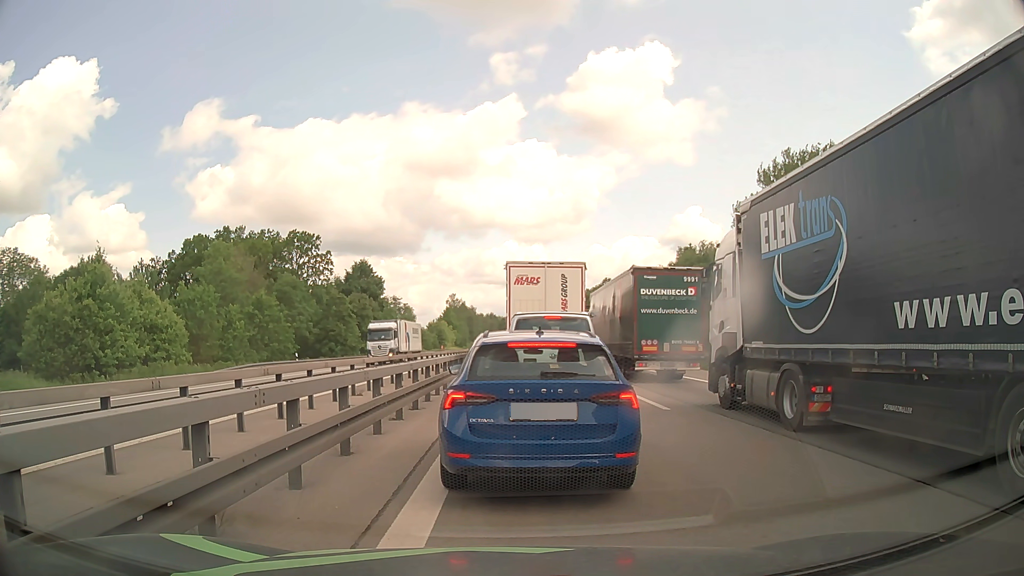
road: motorway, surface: asphalt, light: Day
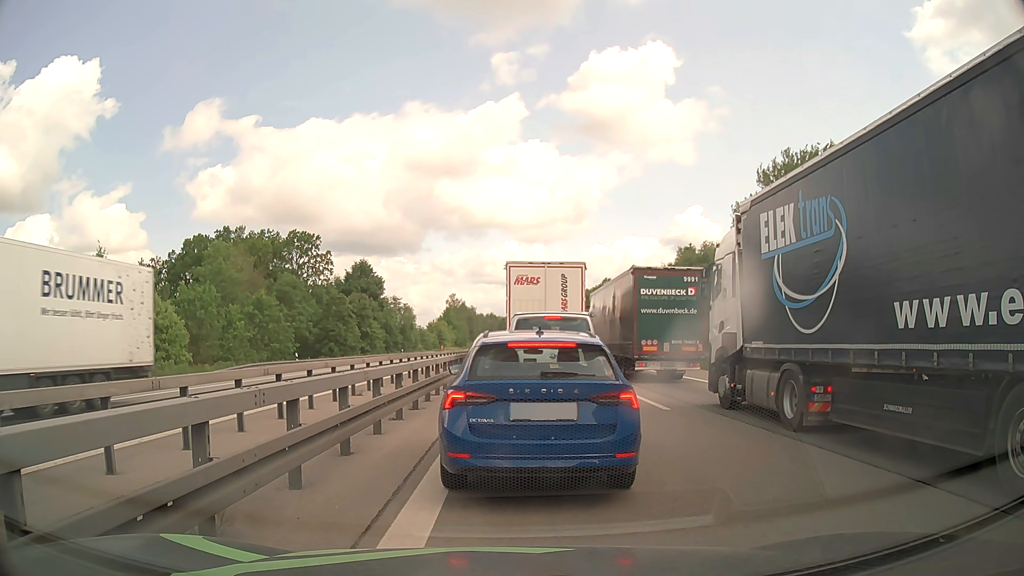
(0.0, 0.0) m; 0°
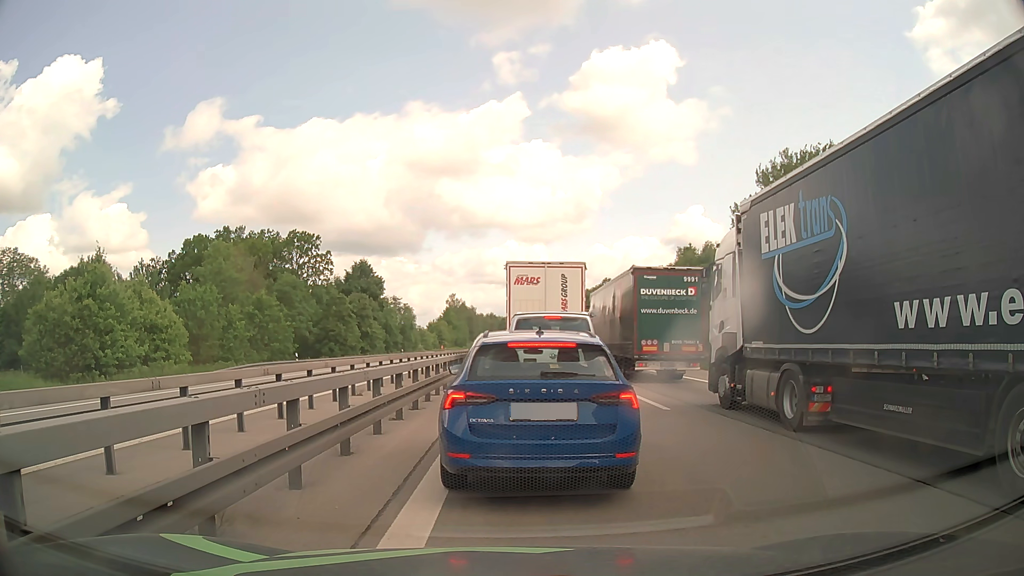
(0.0, 0.0) m; 0°
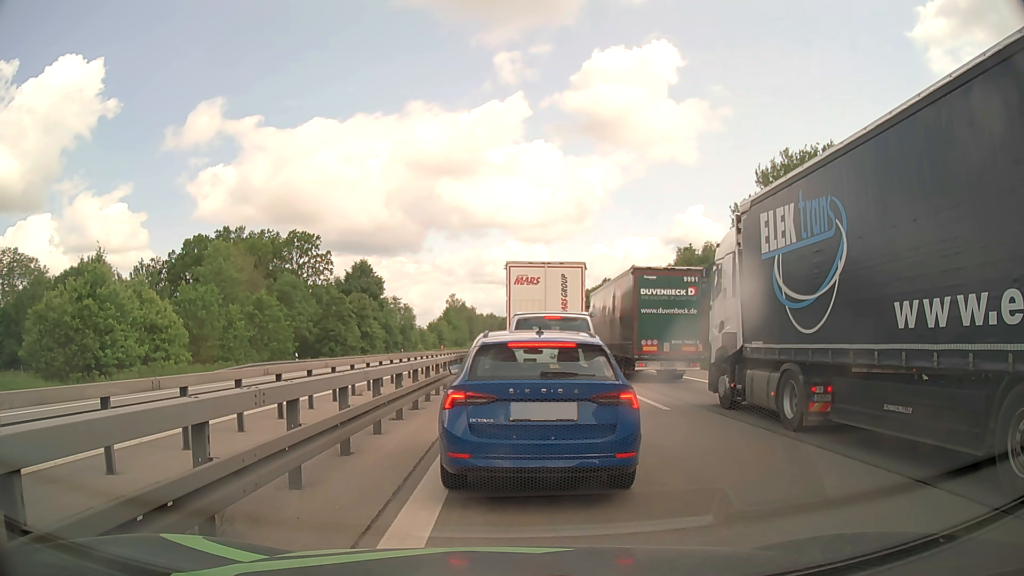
(0.0, 0.0) m; 0°
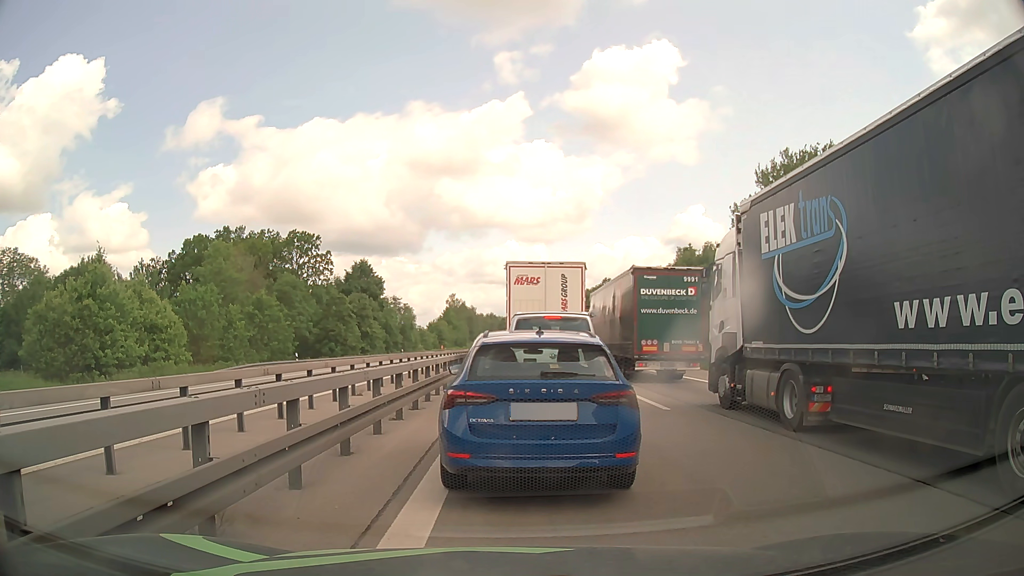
(0.0, 0.0) m; 0°
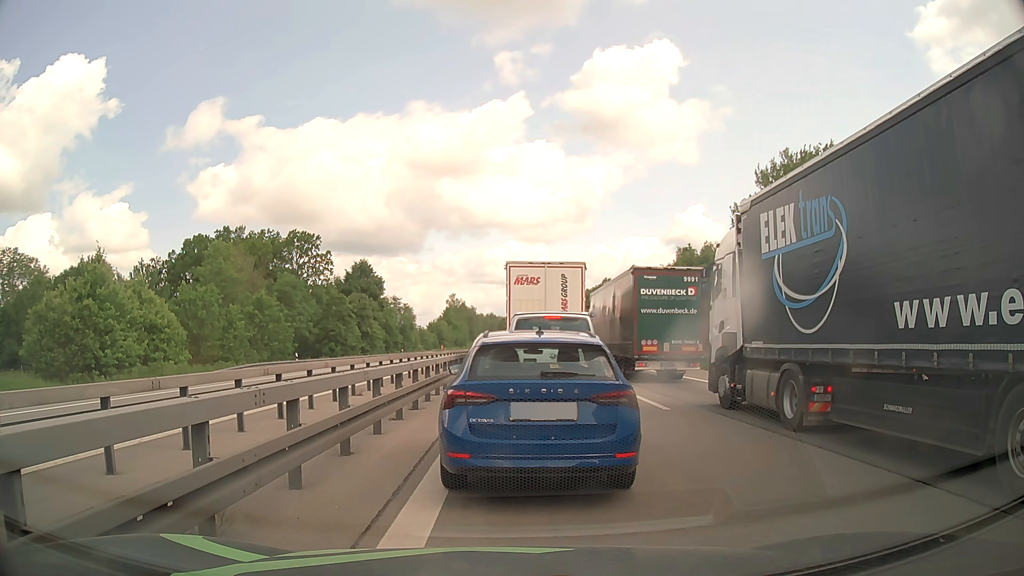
(0.0, 0.0) m; 0°
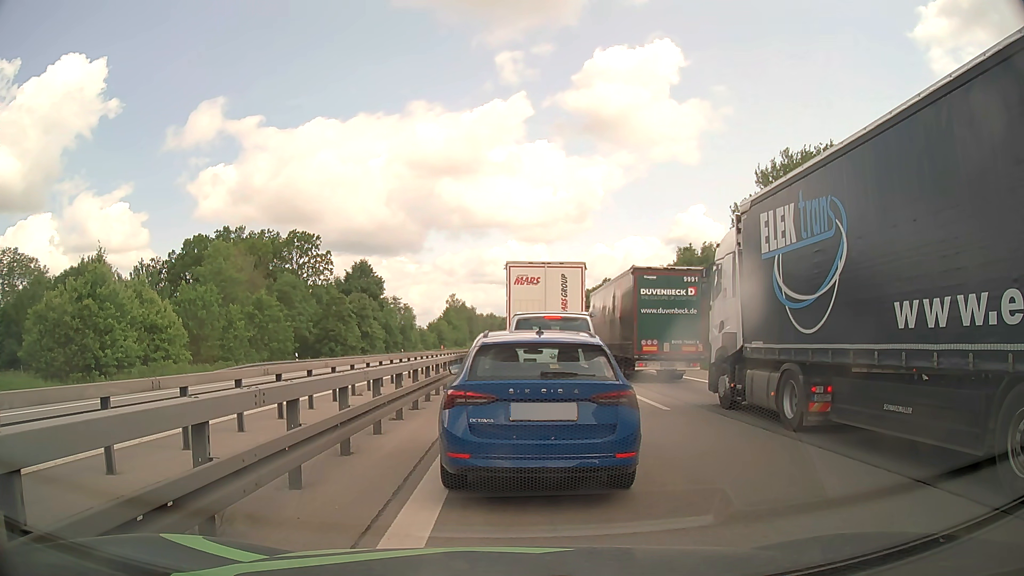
(0.0, 0.0) m; 0°
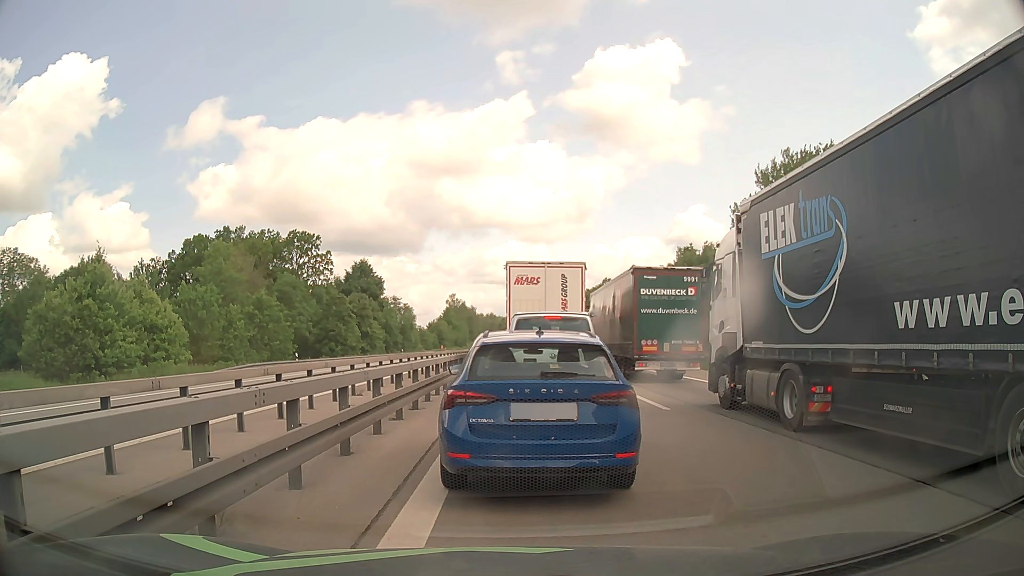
(0.0, 0.0) m; 0°
